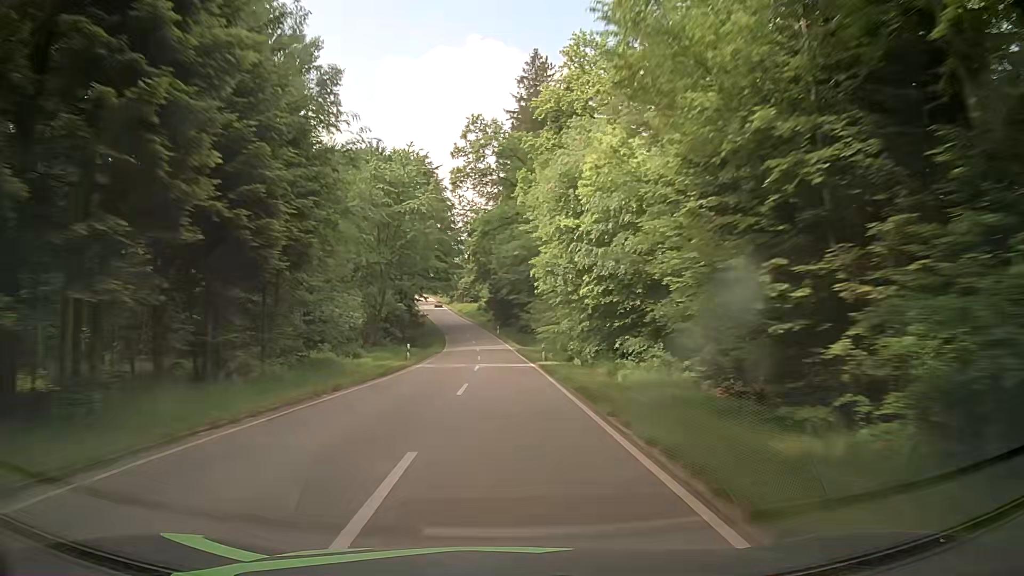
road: tertiary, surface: asphalt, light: Day
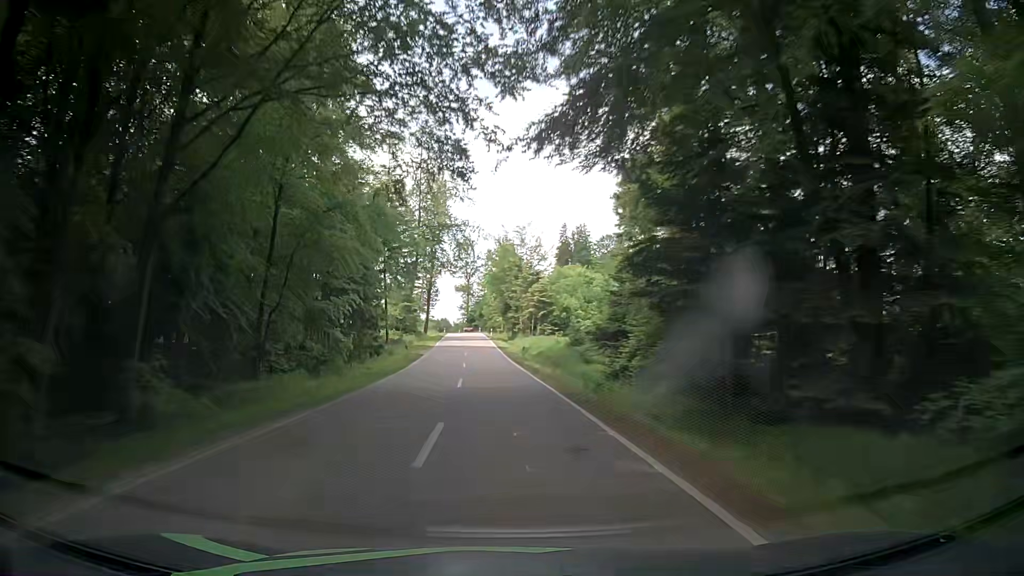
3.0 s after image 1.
(-3.2, +80.9) m; -6°
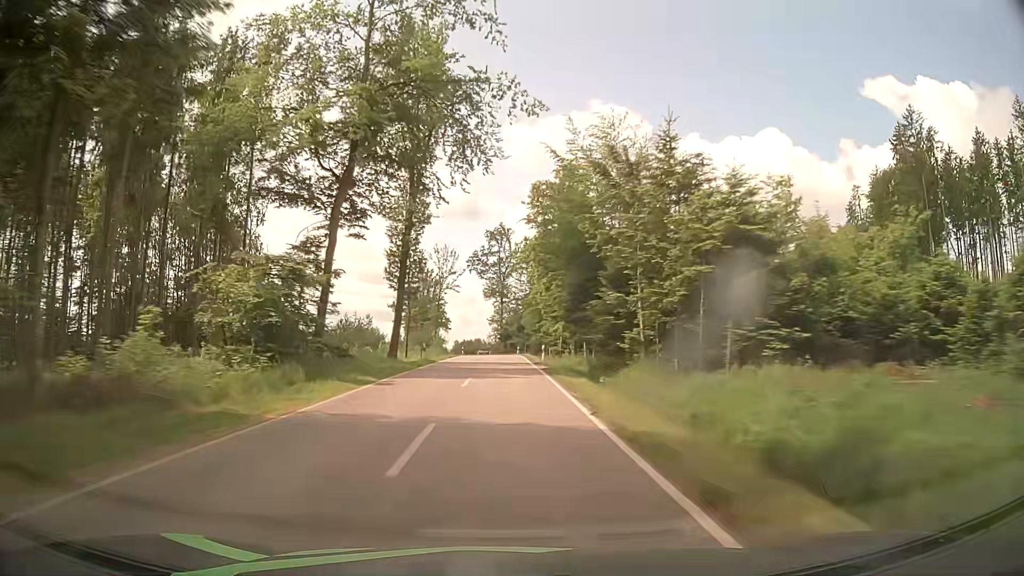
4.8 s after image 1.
(-2.1, +48.5) m; -4°
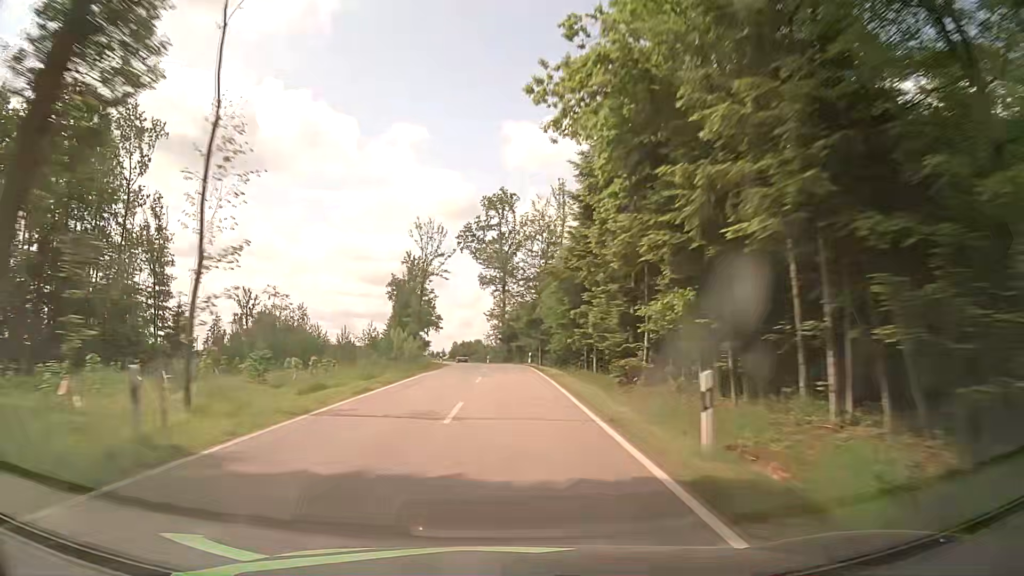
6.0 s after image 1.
(-0.2, +31.8) m; 0°
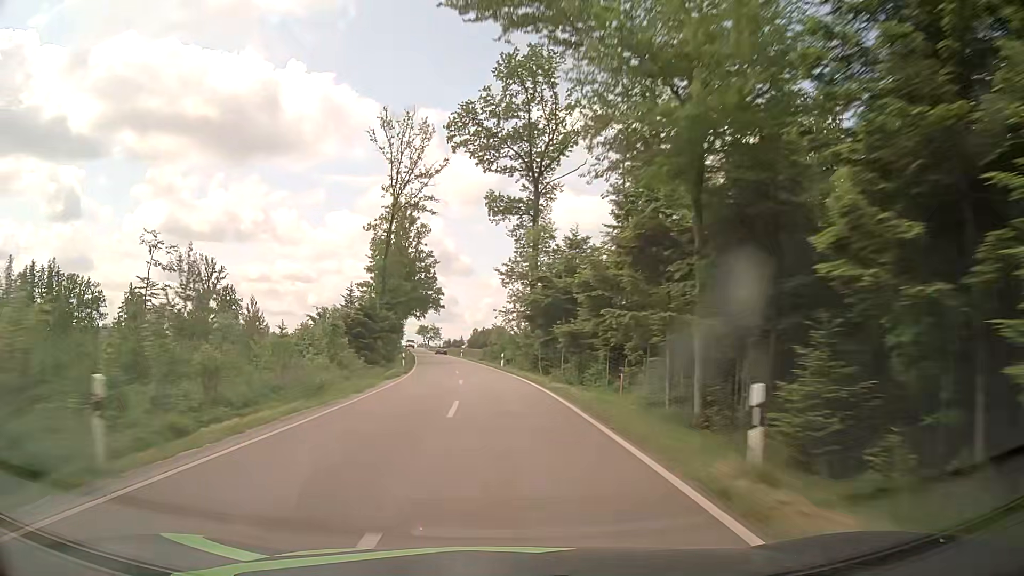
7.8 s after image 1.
(-0.7, +46.2) m; -3°
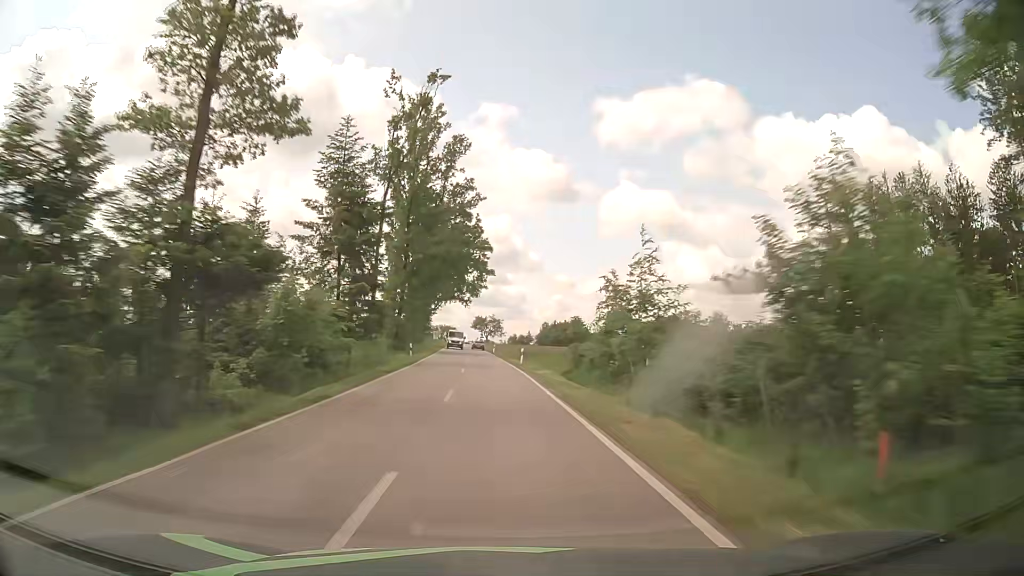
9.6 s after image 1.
(-2.2, +45.6) m; -6°
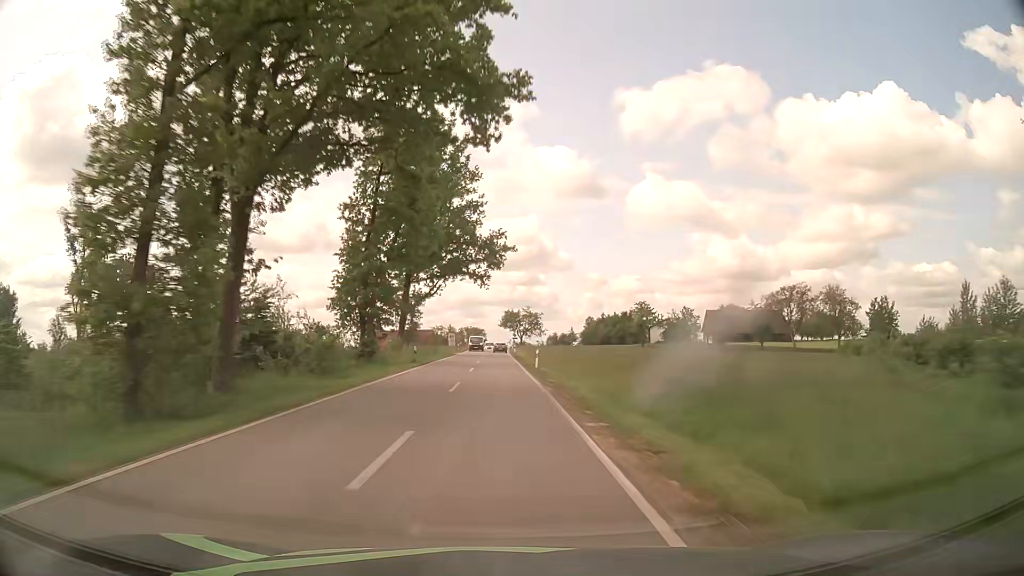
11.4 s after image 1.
(-1.1, +45.4) m; -3°
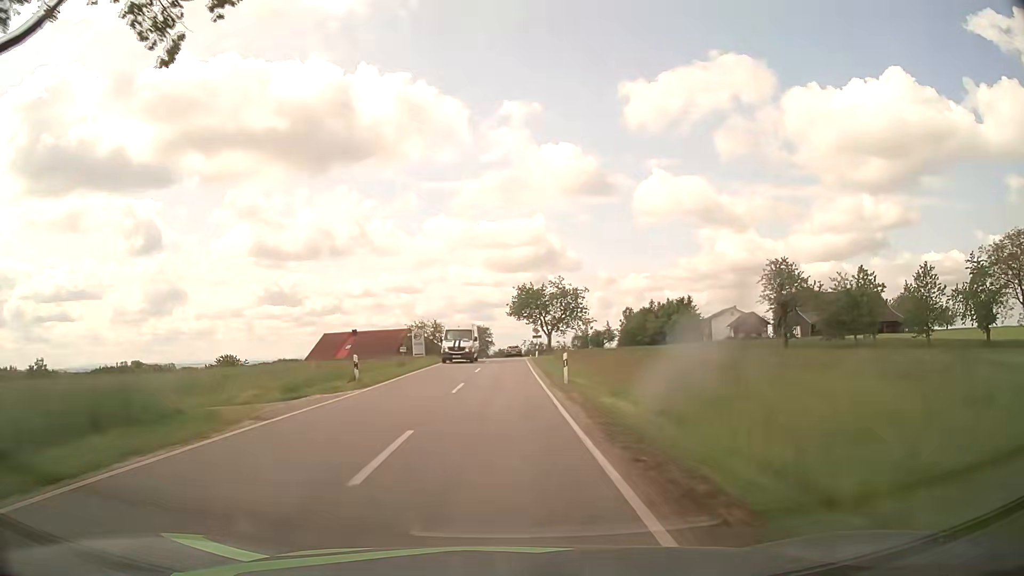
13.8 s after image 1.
(-0.7, +60.1) m; -1°
(0, +10) (0, +20) (0, +30) (0, +40) (0, +50) (0, +60) (0, +70) (0, +80) (+1, +90) (+1, +100) m
